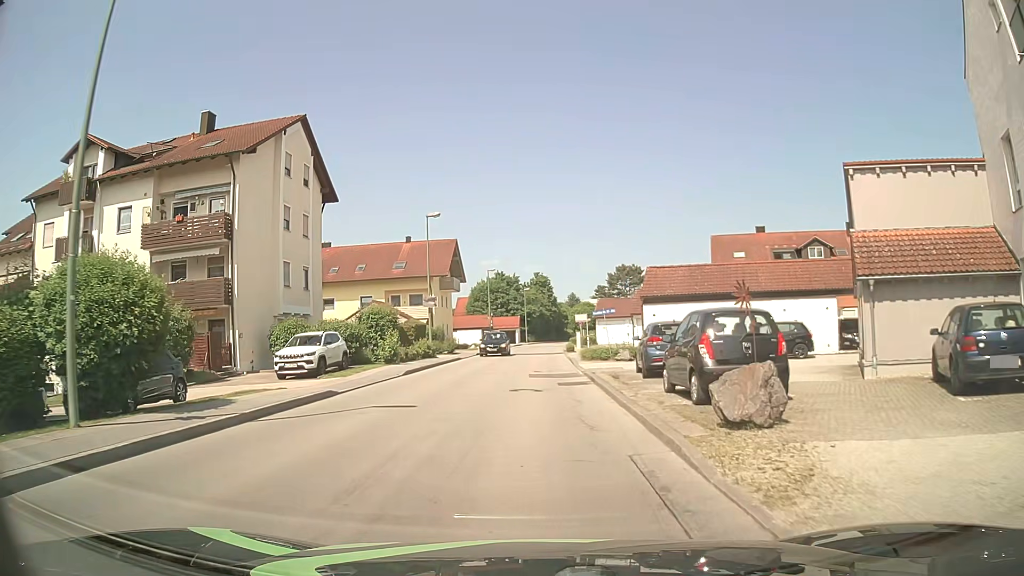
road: unclassified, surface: asphalt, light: Day
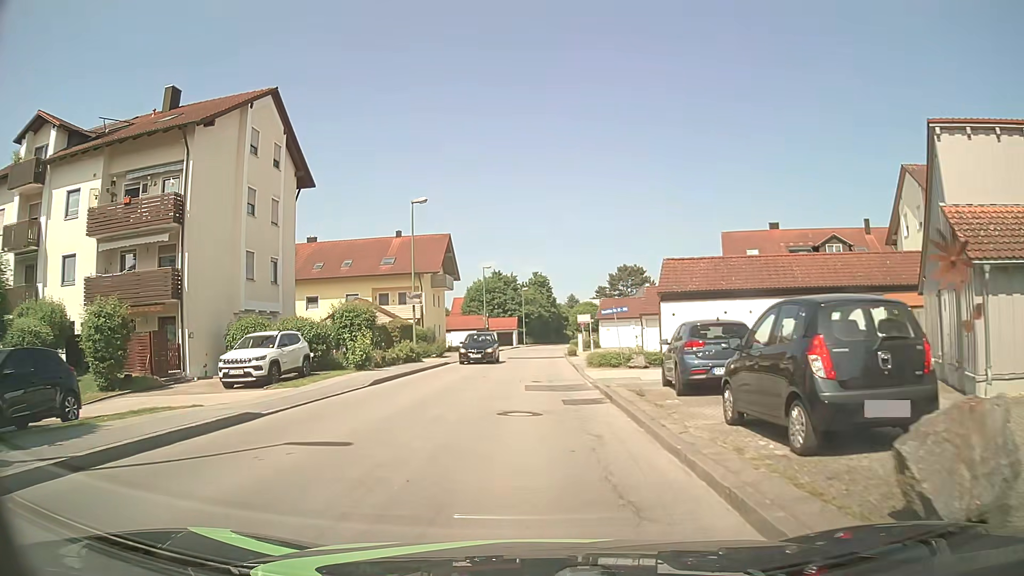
(0.0, +4.5) m; -1°
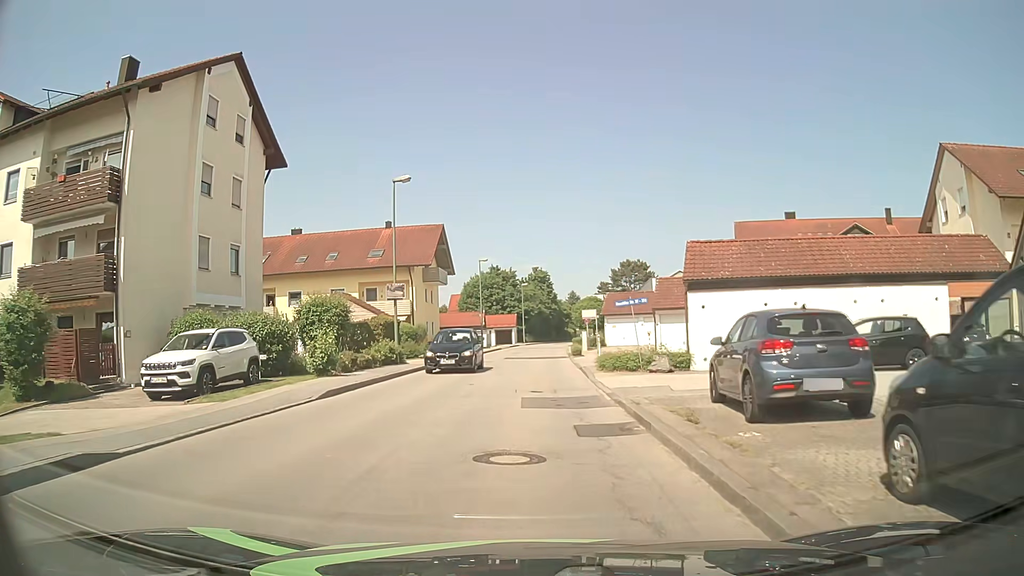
(+0.1, +4.5) m; +1°
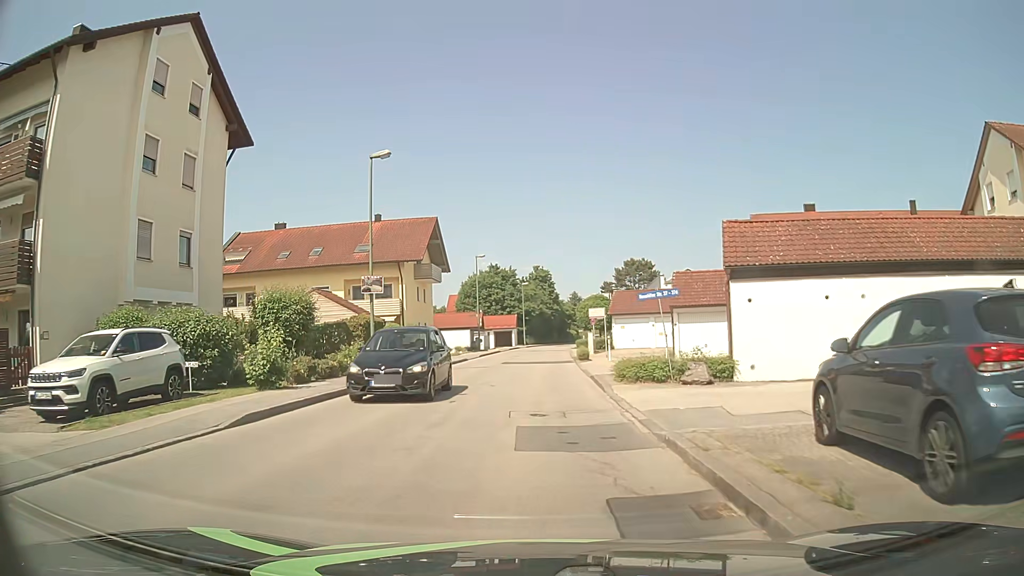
(0.0, +4.5) m; 0°
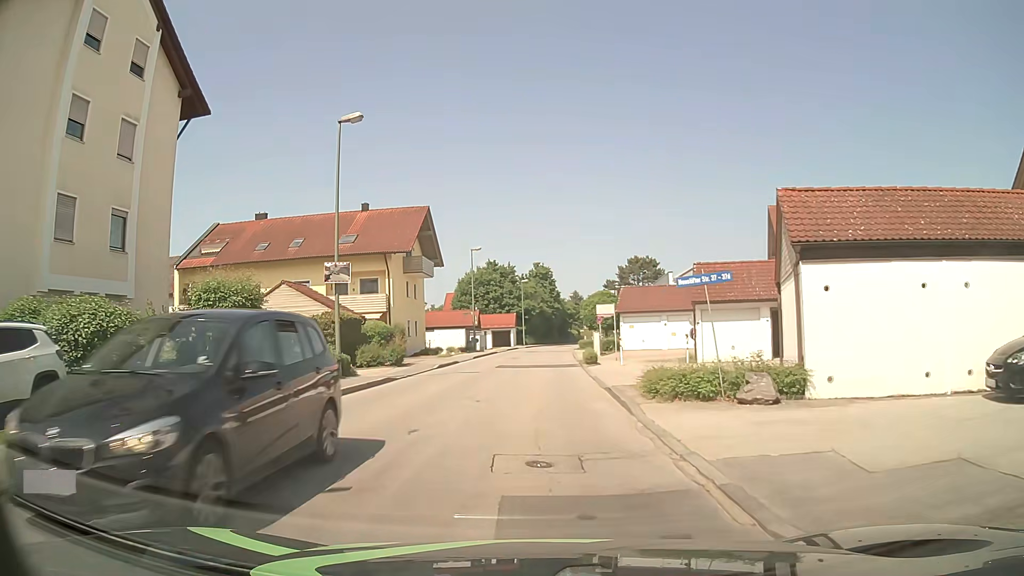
(0.0, +4.5) m; -1°
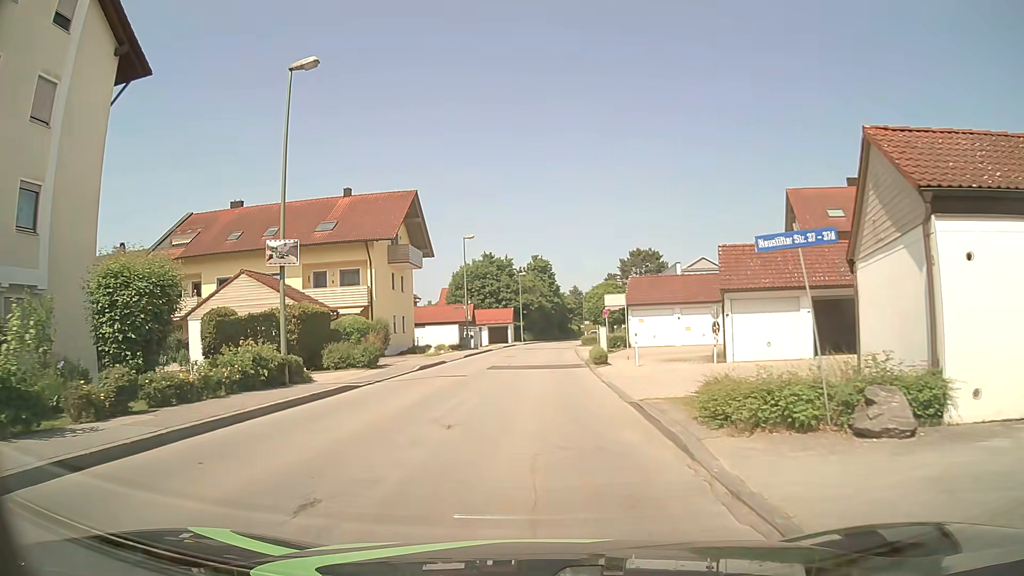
(0.0, +4.5) m; +1°
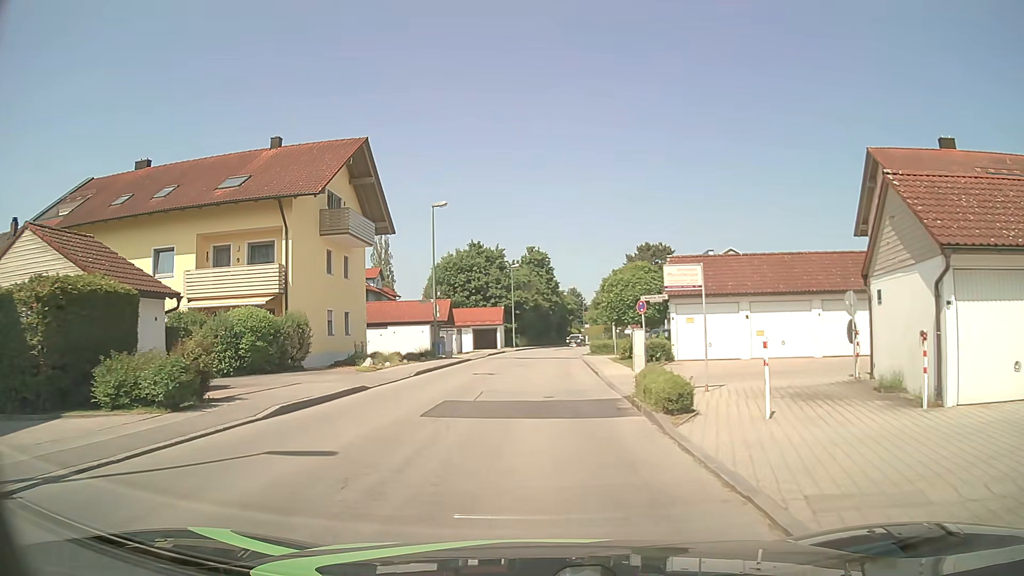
(-0.1, +13.4) m; 0°
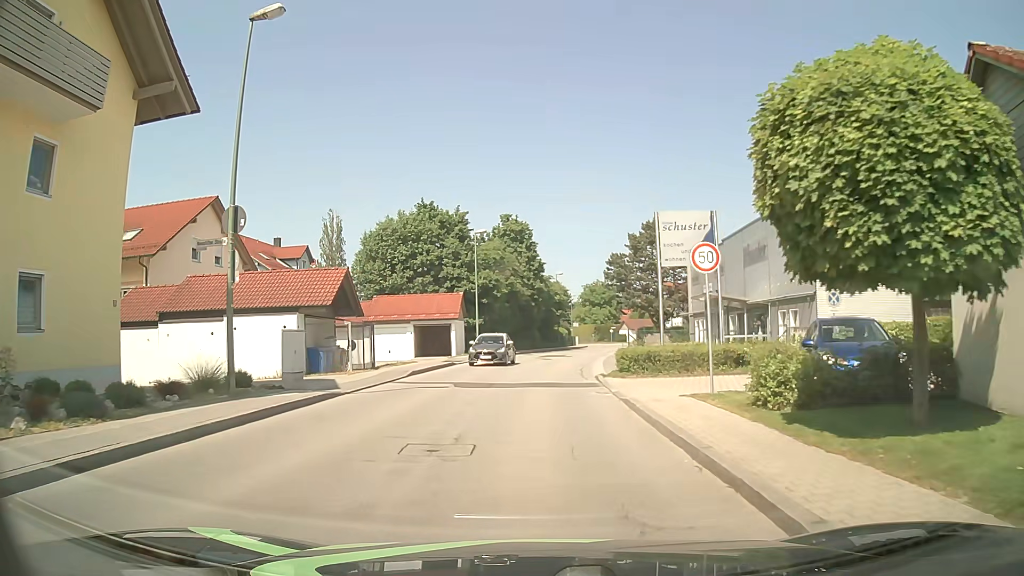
(+0.3, +22.4) m; +2°
(0, +10) (0, +20) (+1, +30) (+2, +40) (+3, +50) (+5, +60) (+7, +69) (+9, +79) (+10, +89) (+11, +99) m
